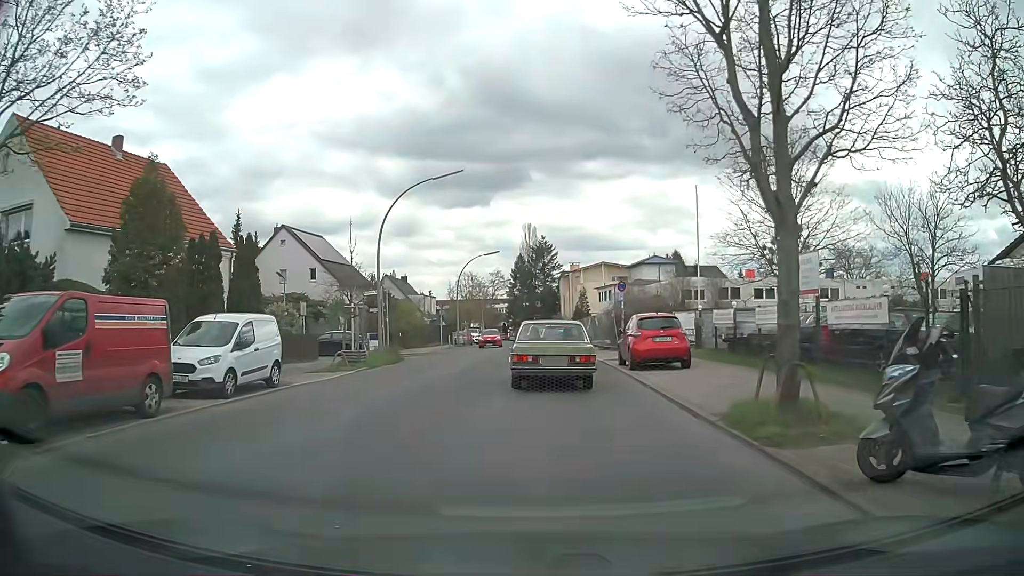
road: tertiary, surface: asphalt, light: Day
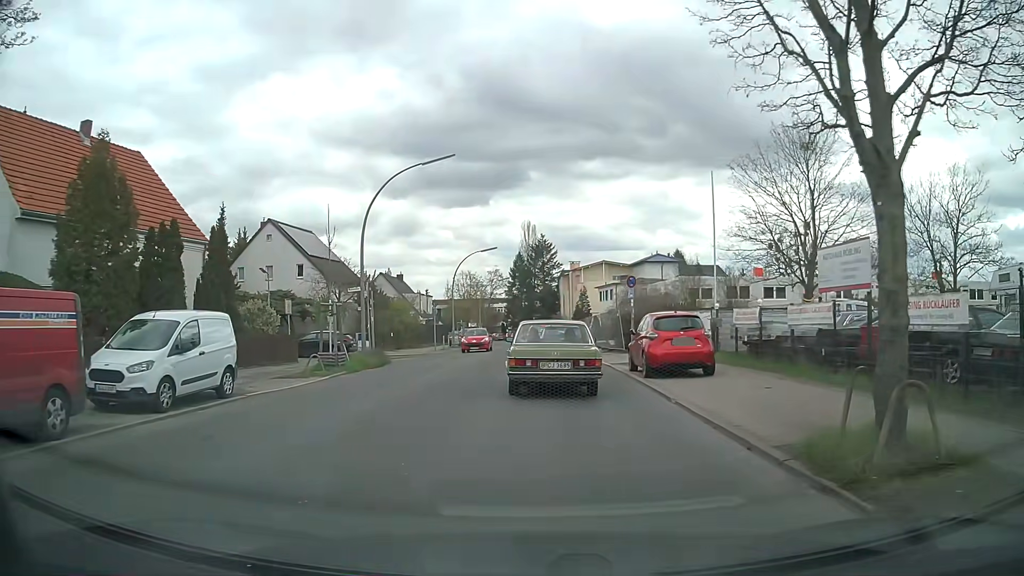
(0.0, +2.6) m; 0°
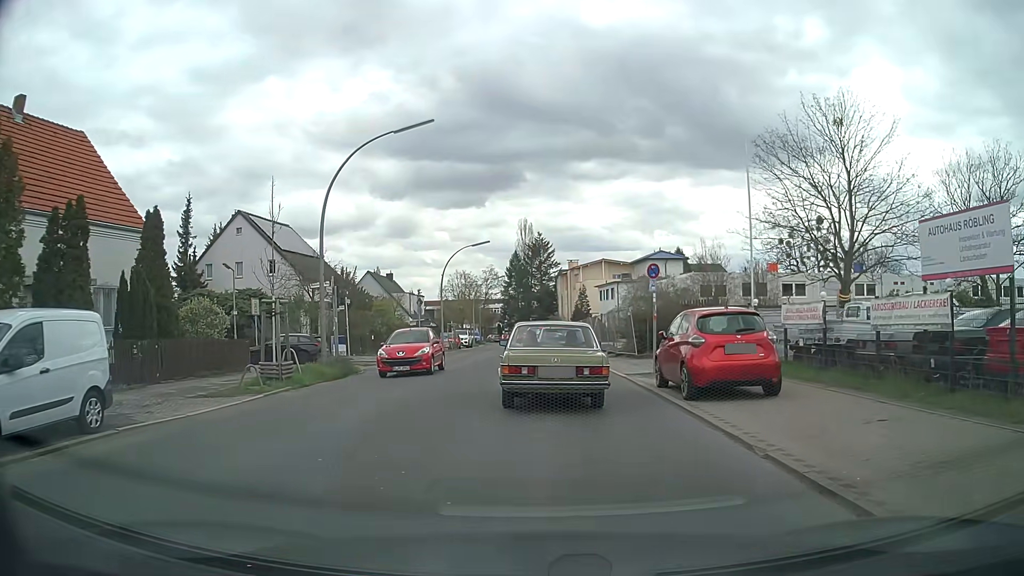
(0.0, +4.6) m; +2°
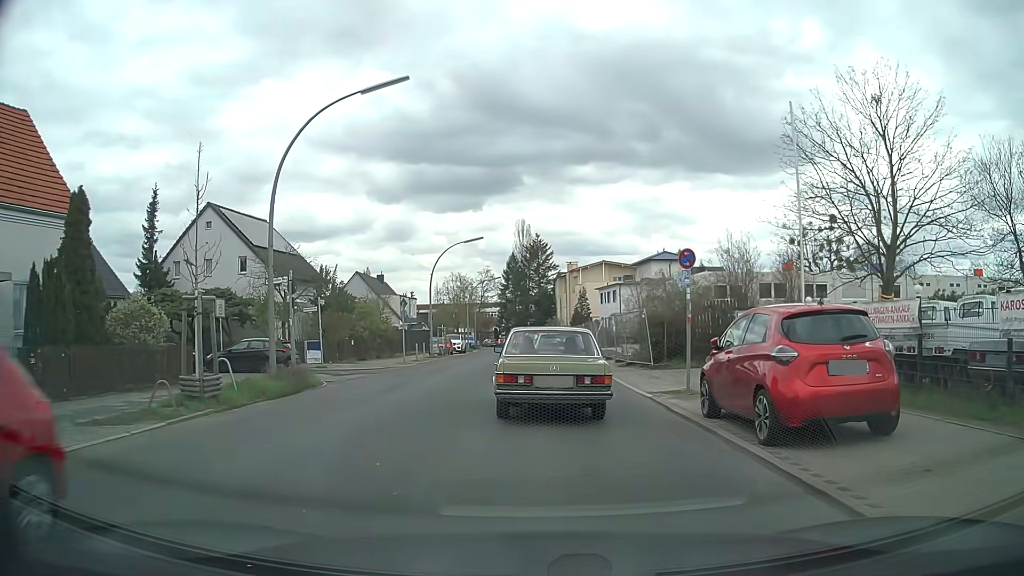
(-0.1, +4.1) m; -1°
